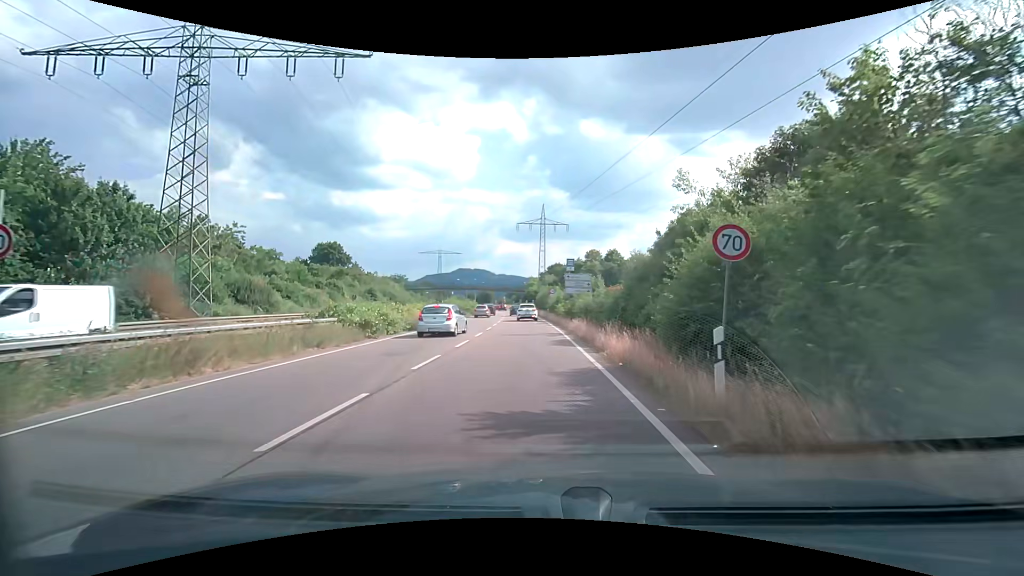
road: trunk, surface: asphalt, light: Day
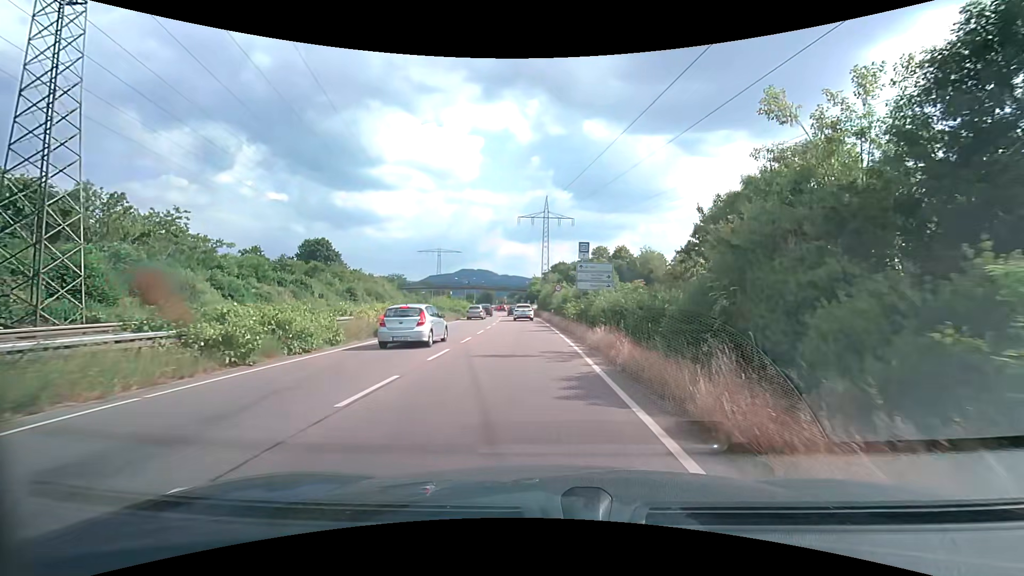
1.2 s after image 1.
(0.0, +9.9) m; 0°
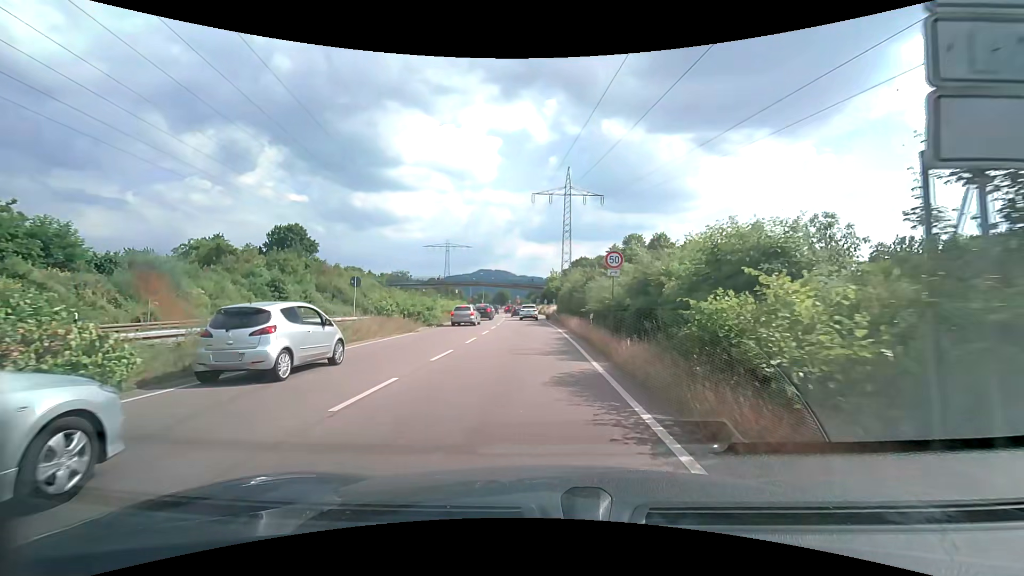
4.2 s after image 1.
(-0.5, +24.4) m; -2°
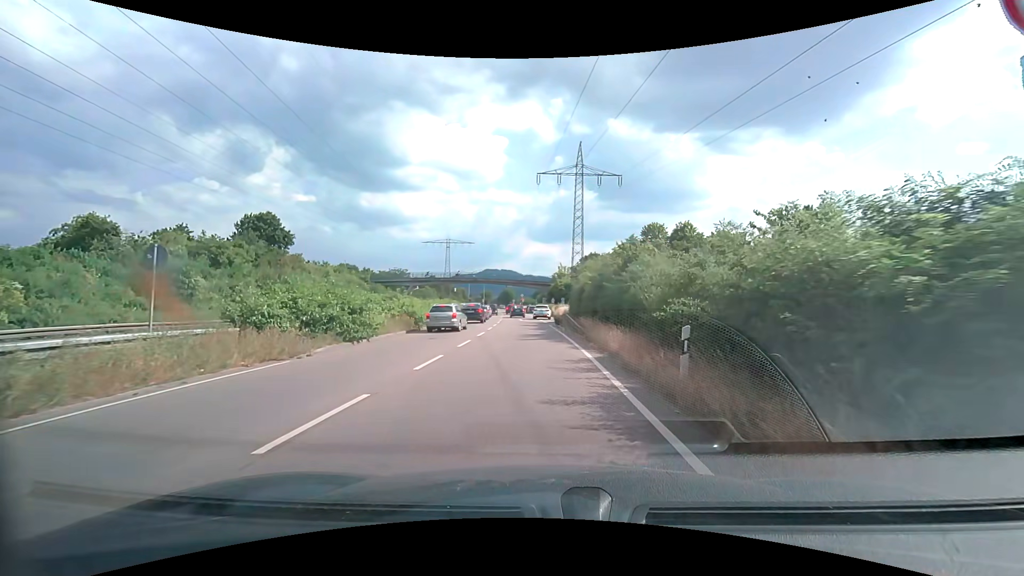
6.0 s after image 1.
(0.0, +13.9) m; -1°
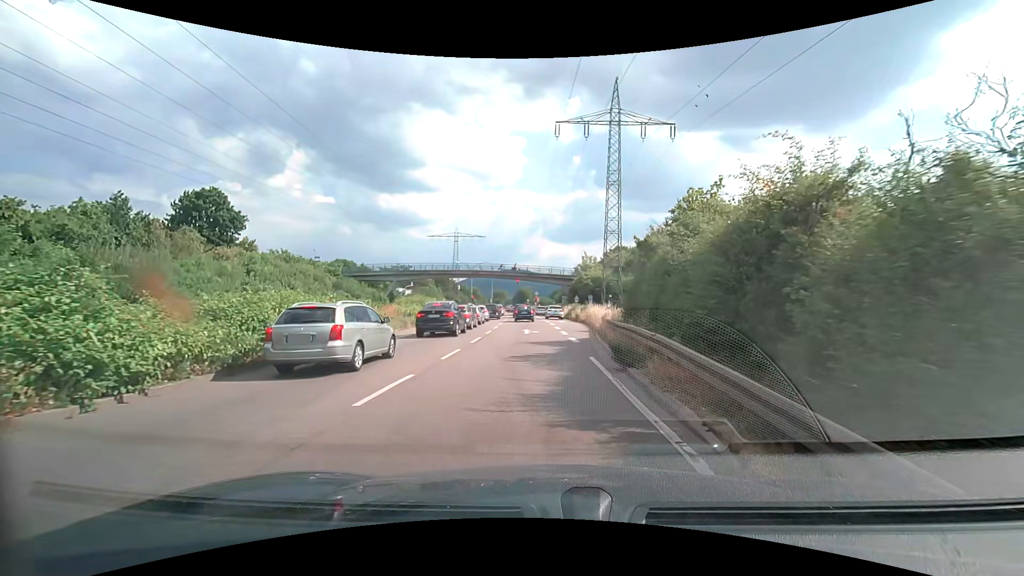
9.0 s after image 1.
(-0.2, +21.9) m; -2°
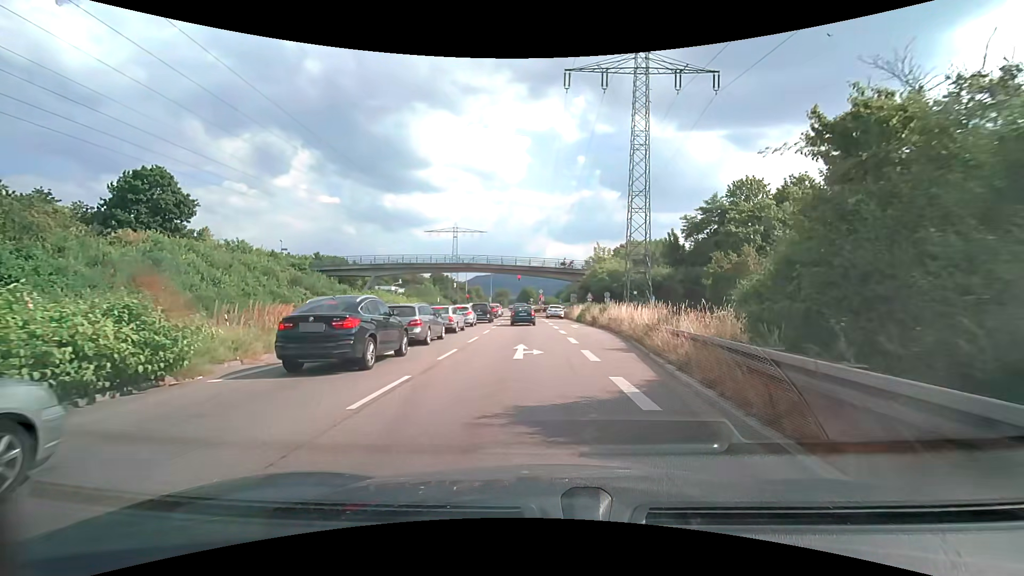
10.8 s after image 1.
(0.0, +12.2) m; 0°
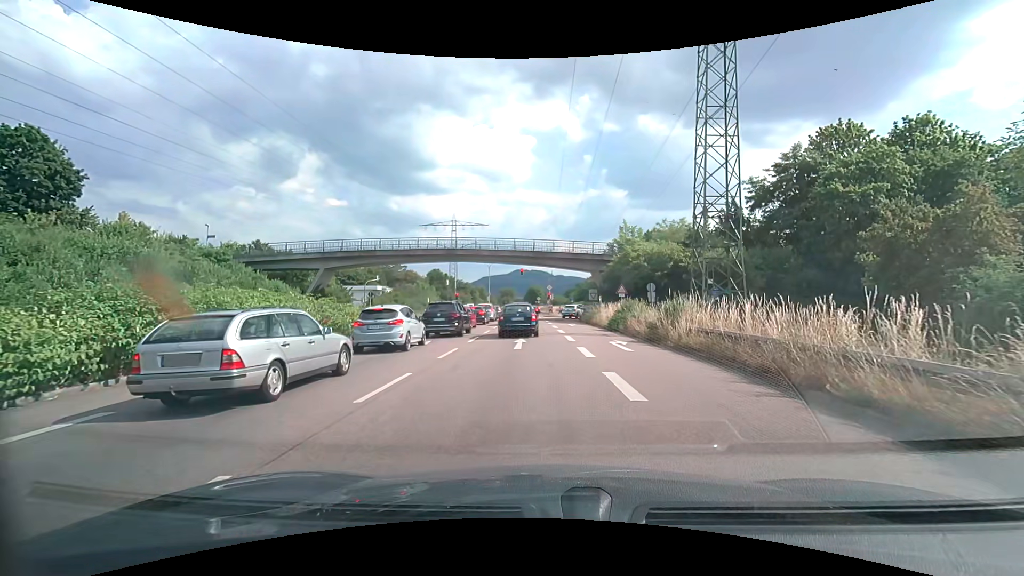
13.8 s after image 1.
(-0.1, +17.4) m; -1°
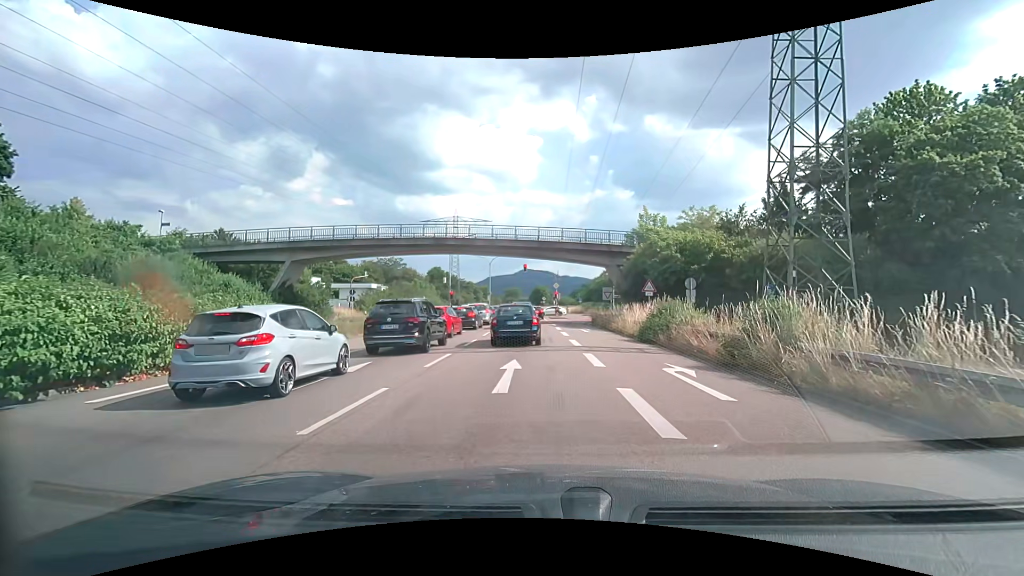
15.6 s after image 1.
(0.0, +7.6) m; 0°
(0, +10) (0, +20) (-1, +30) (-1, +40) (-1, +50) (-2, +60) (-2, +70) (-2, +80) (-2, +90) (-2, +100) m
